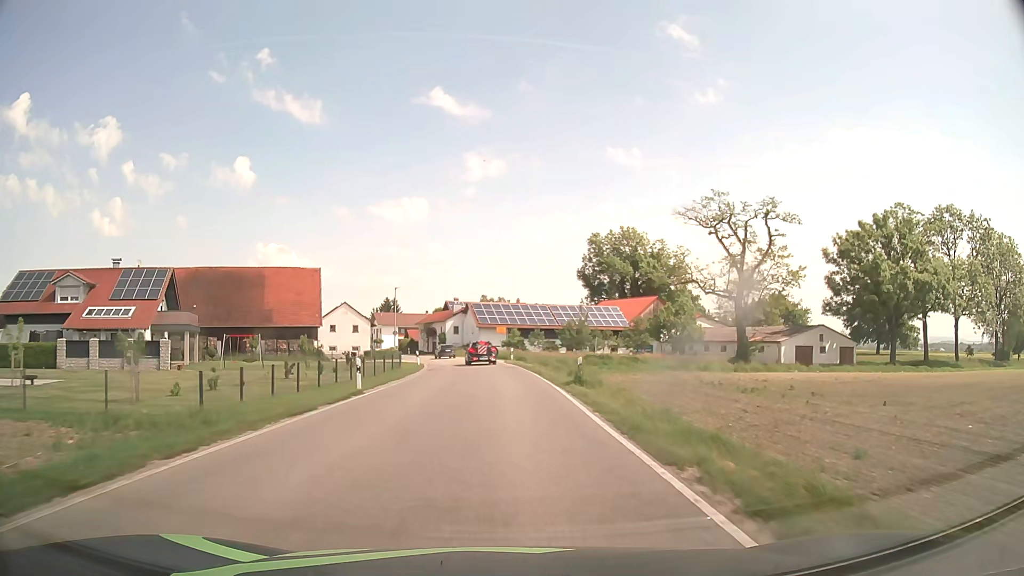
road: secondary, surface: asphalt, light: Day
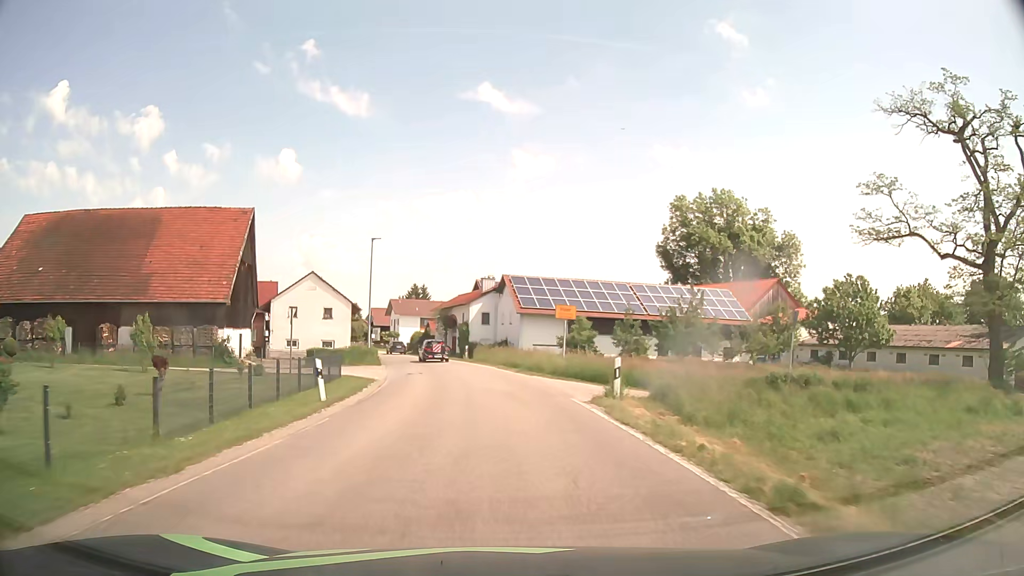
(-0.9, +33.9) m; -4°
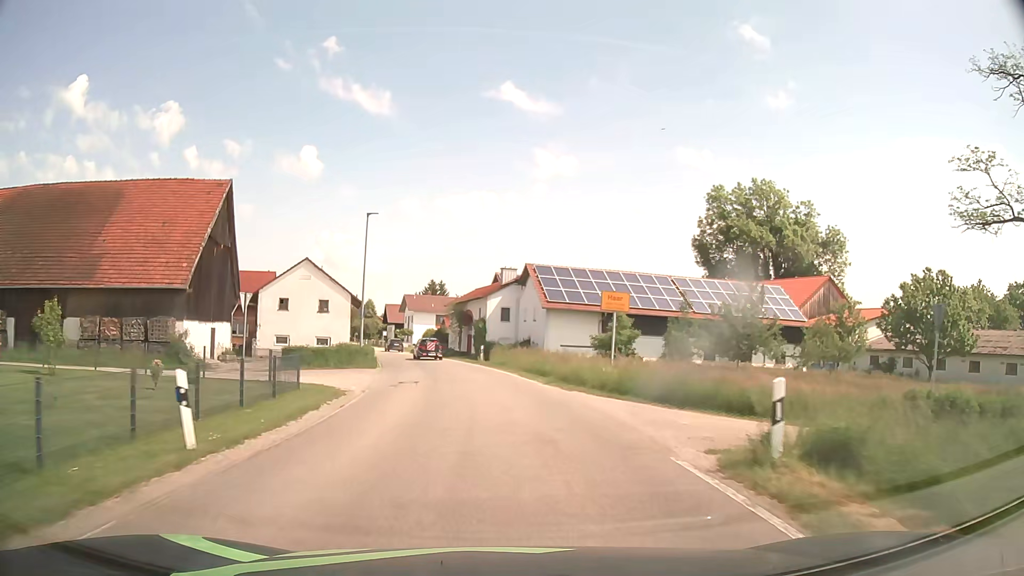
(-0.1, +8.0) m; -2°
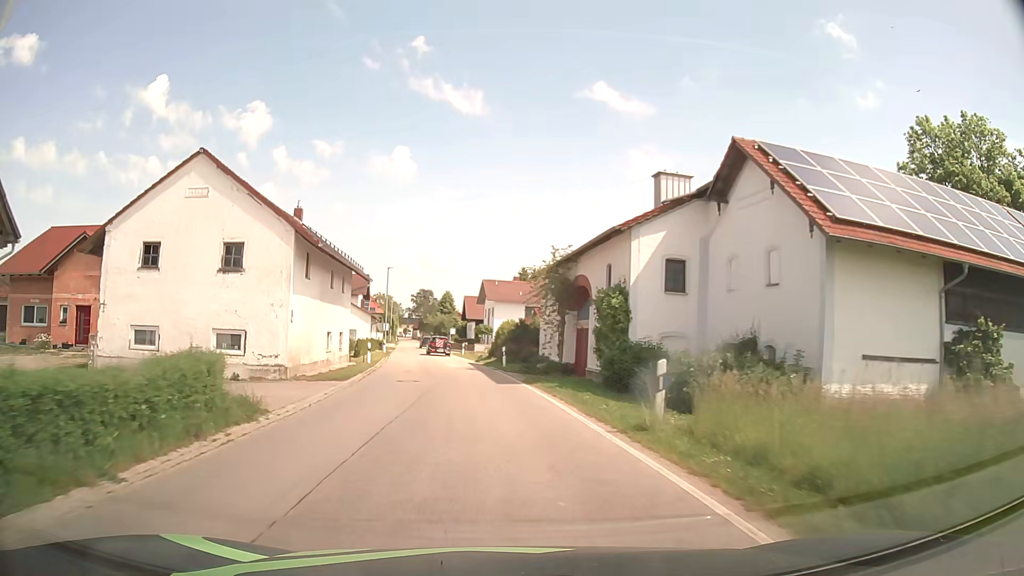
(-2.0, +31.5) m; -8°
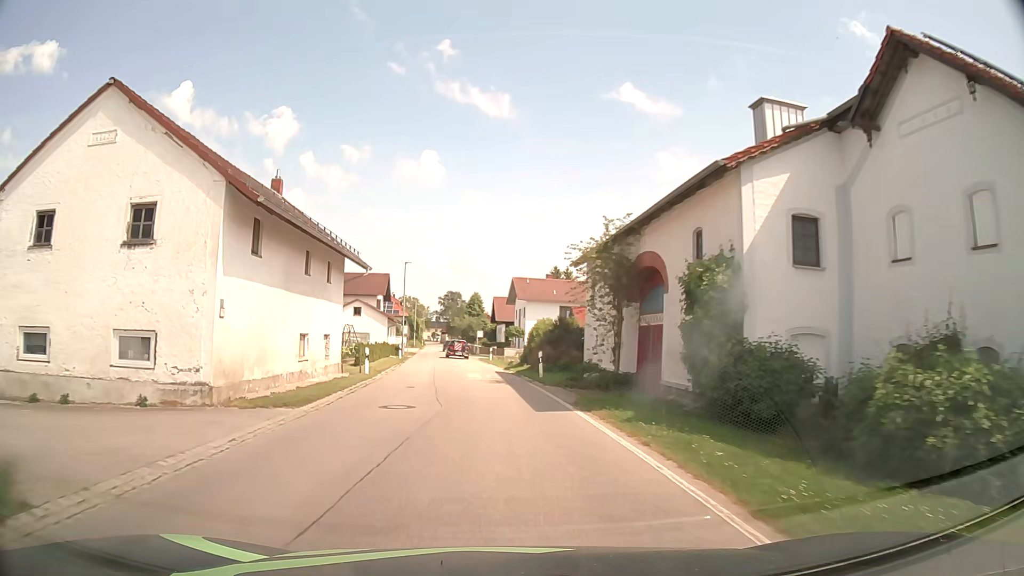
(-0.2, +7.8) m; -3°
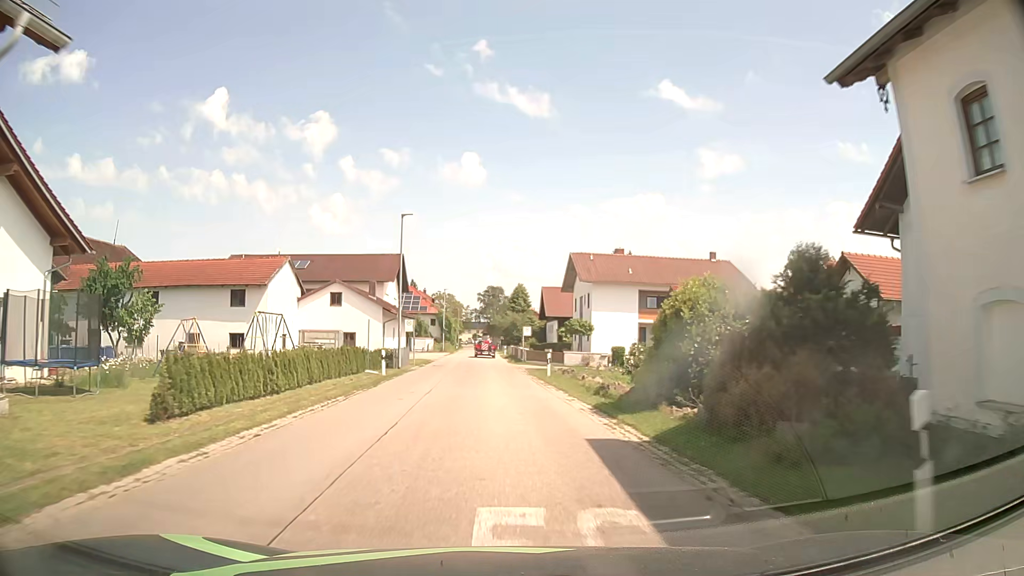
(-0.9, +23.2) m; -4°
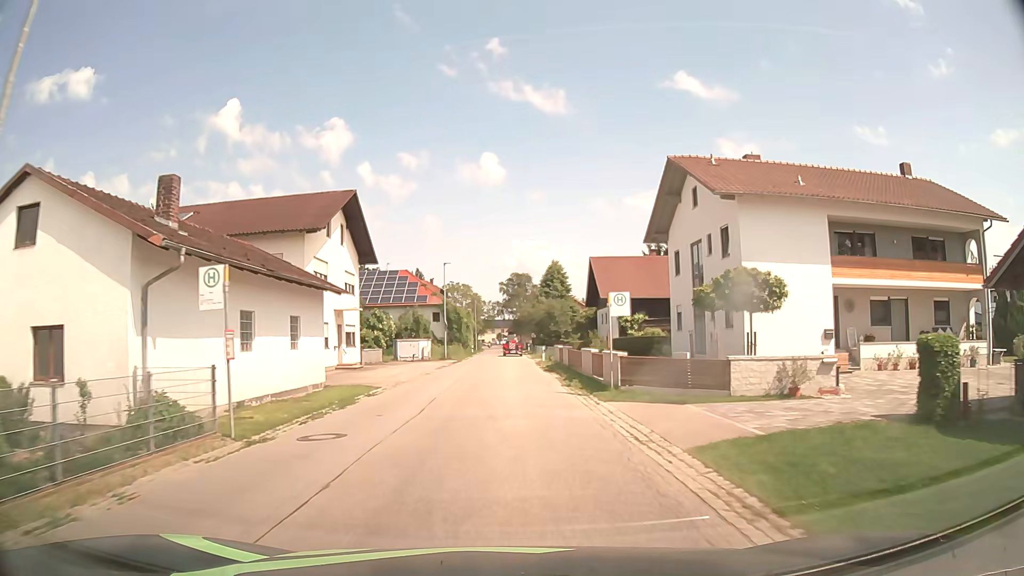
(-0.7, +30.7) m; -2°
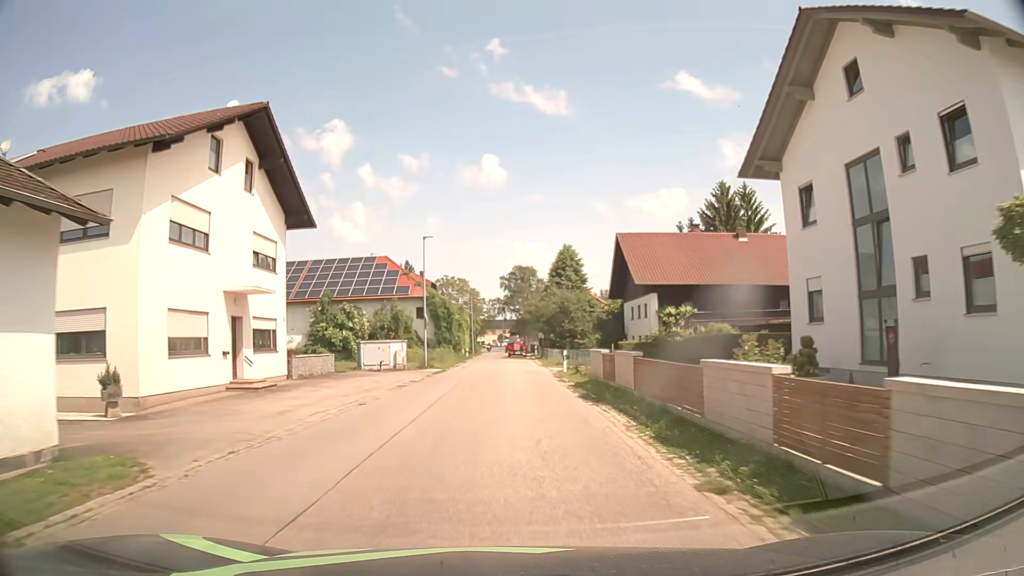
(-0.1, +15.3) m; 0°
